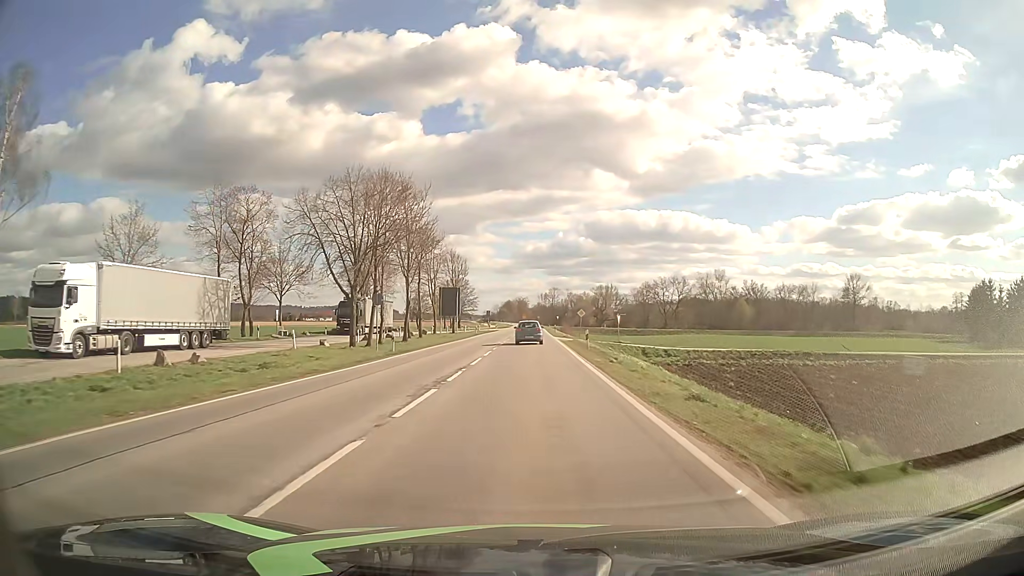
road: primary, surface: asphalt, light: Day
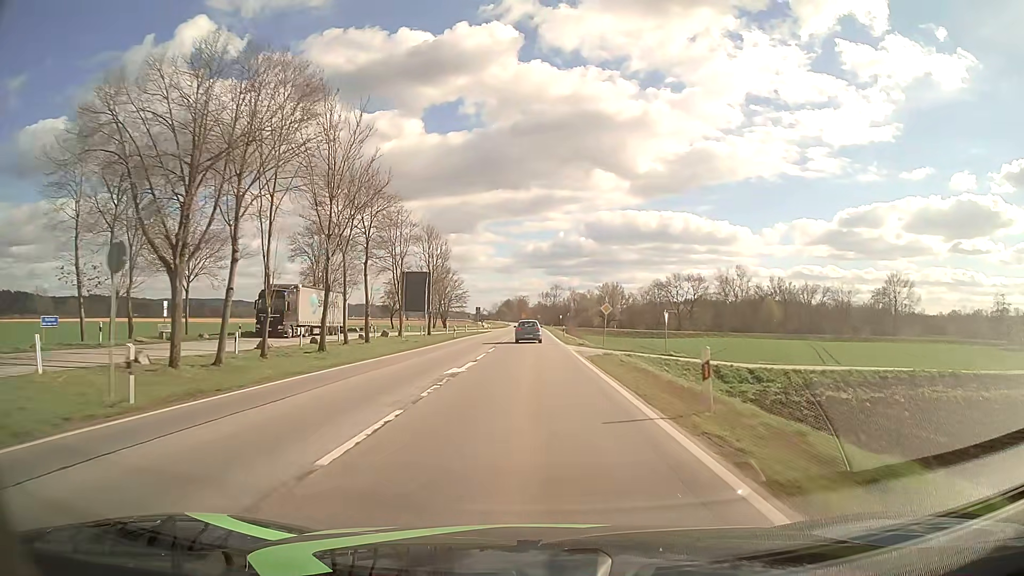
(0.0, +21.5) m; 0°
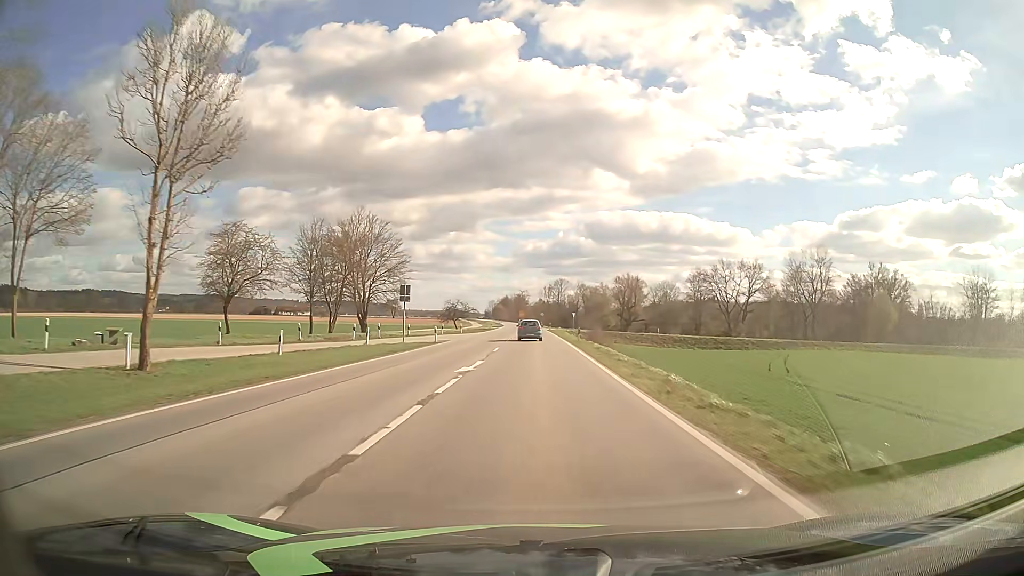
(-0.2, +53.7) m; 0°
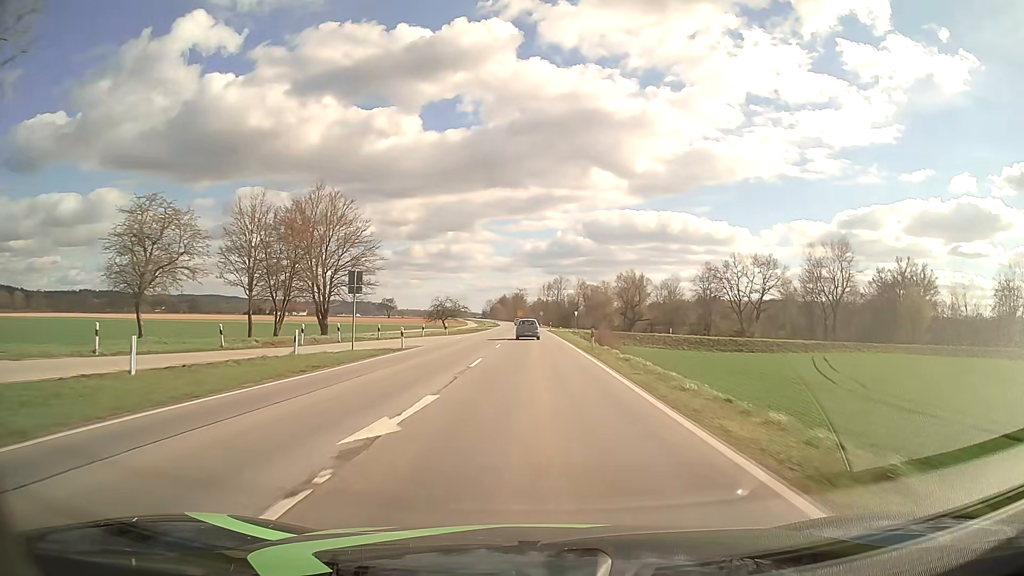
(0.0, +10.8) m; 0°
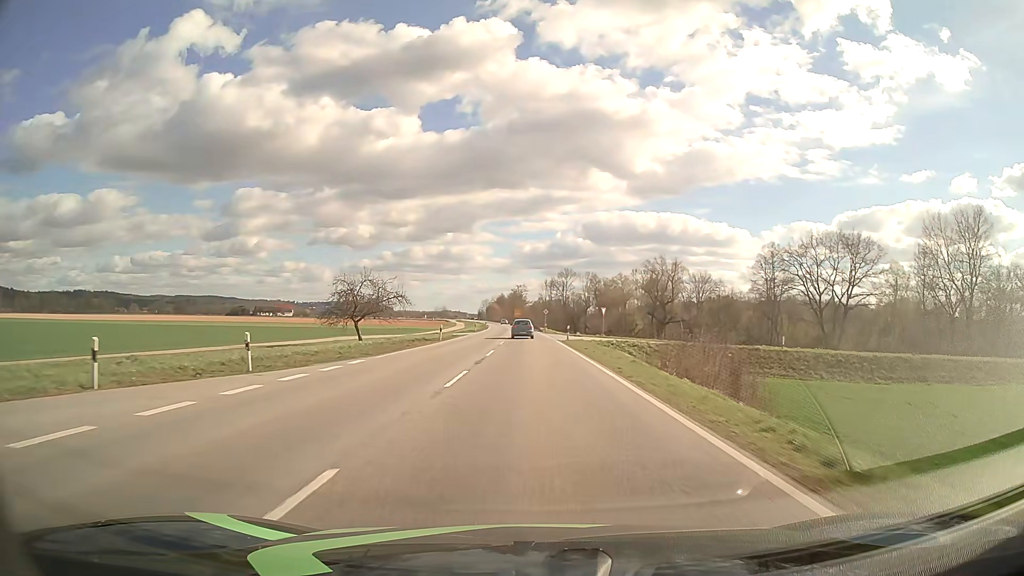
(-0.1, +43.0) m; 0°
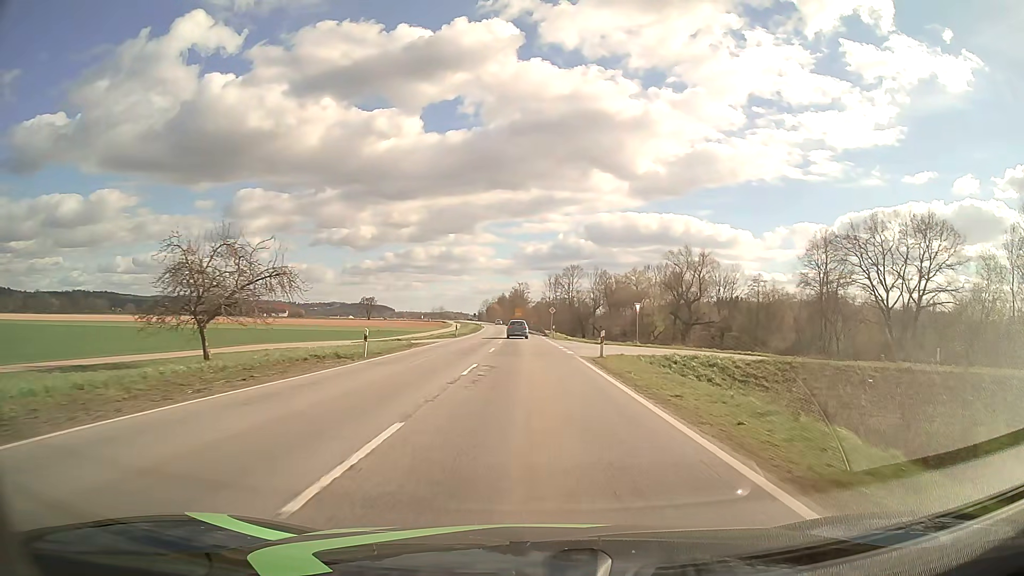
(0.0, +21.5) m; 0°
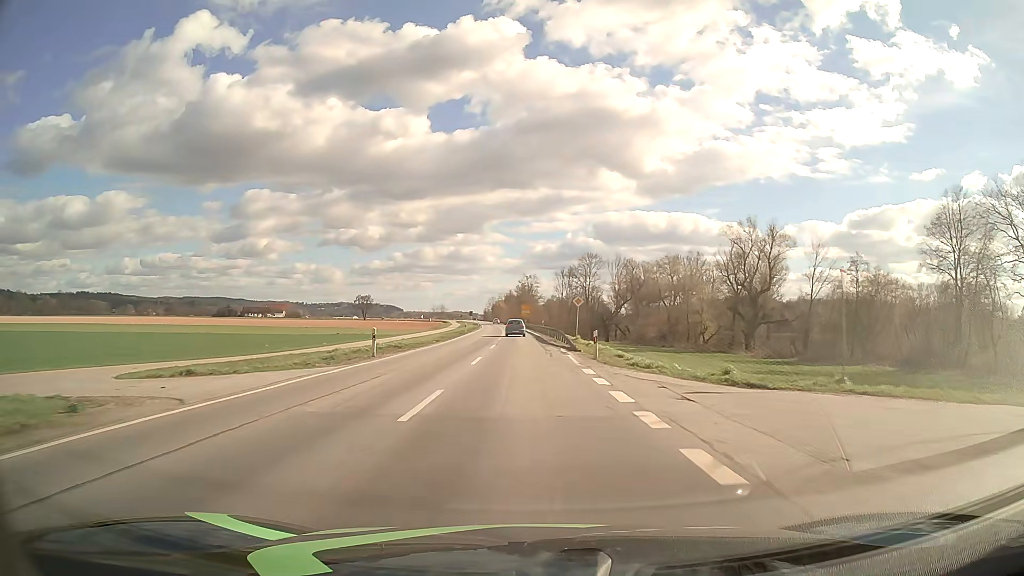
(-0.2, +32.2) m; -1°
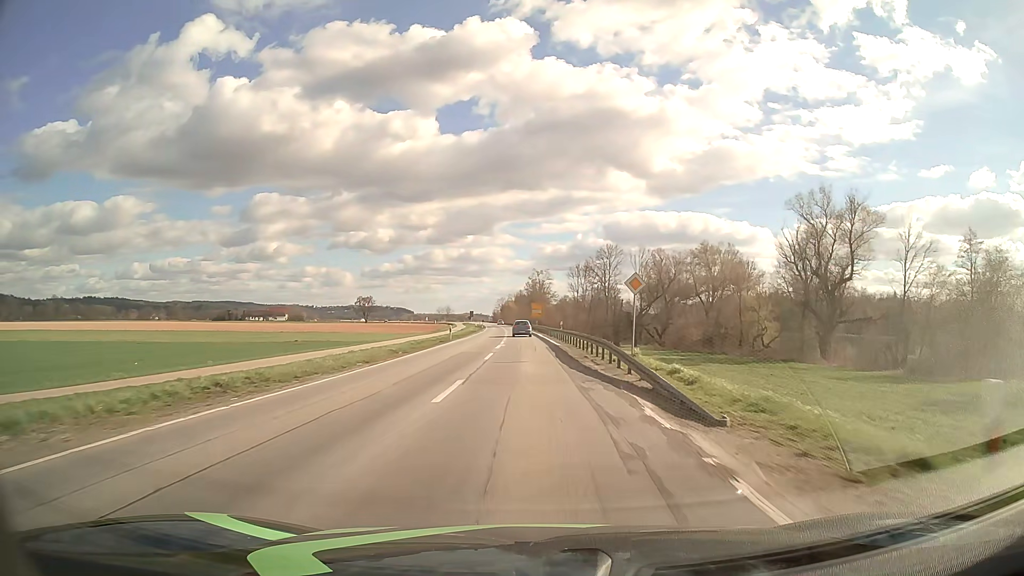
(-0.2, +21.5) m; -1°
(0, +10) (0, +20) (0, +30) (0, +40) (-1, +50) (-1, +60) (-1, +70) (-2, +80) (-2, +90) (-2, +100) m
